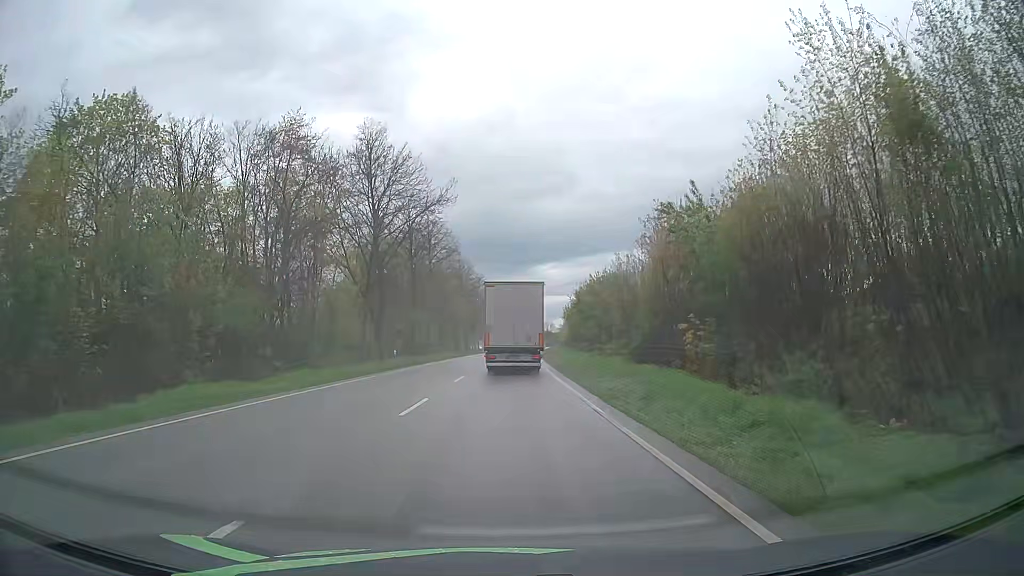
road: primary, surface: asphalt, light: Day
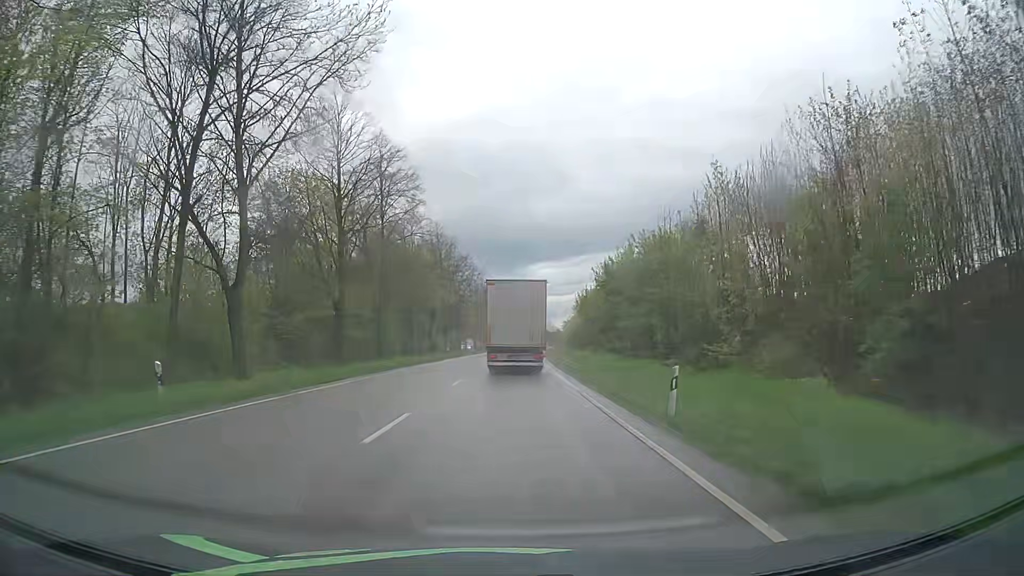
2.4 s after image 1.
(+0.1, +27.3) m; +1°
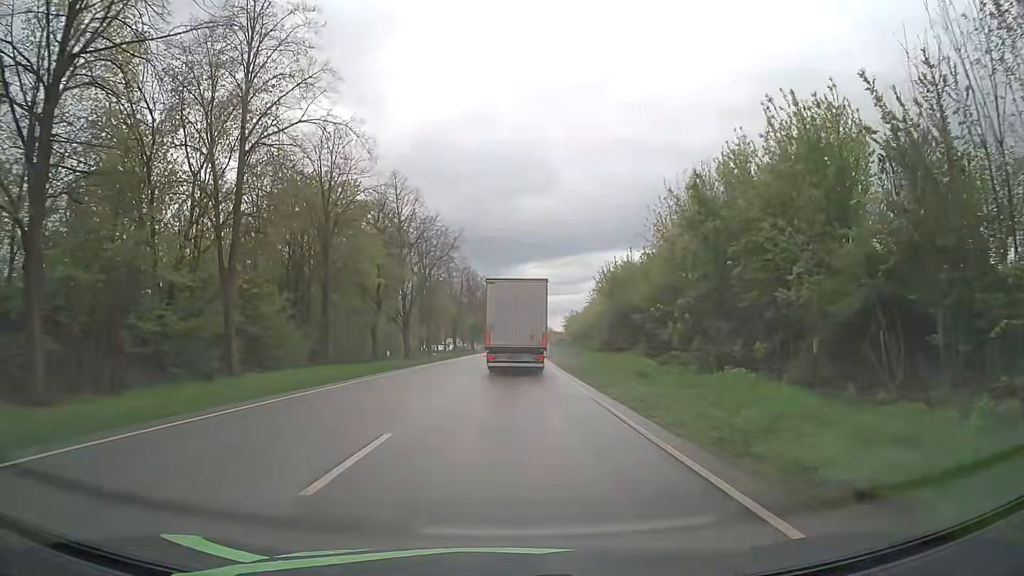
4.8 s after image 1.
(0.0, +26.9) m; +1°
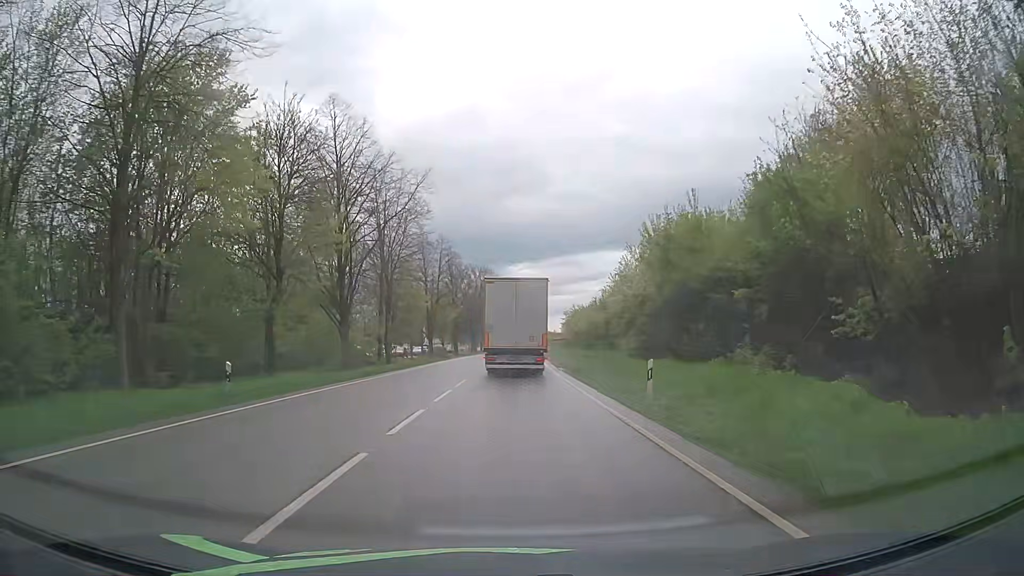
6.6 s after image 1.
(+0.1, +19.7) m; +1°
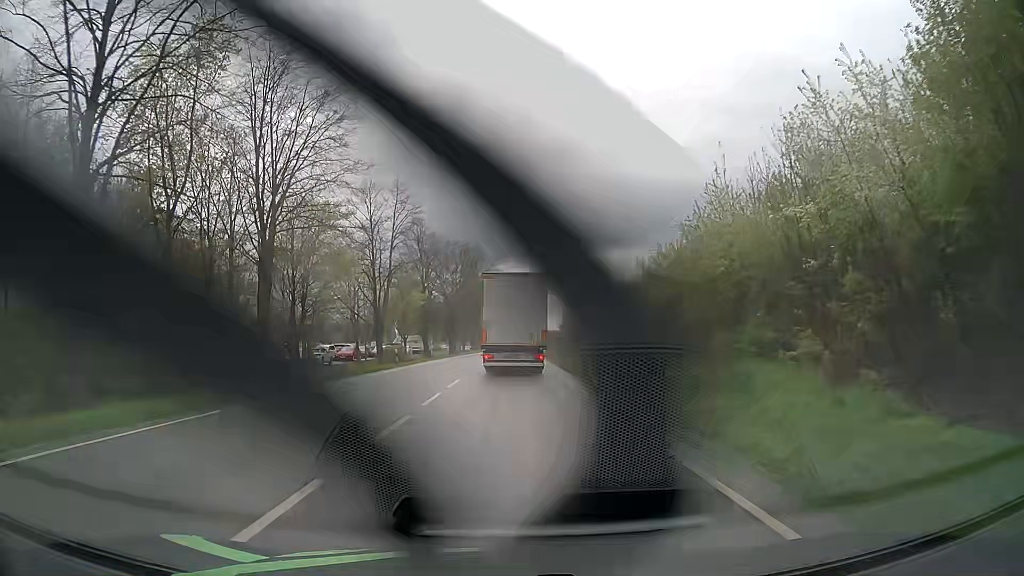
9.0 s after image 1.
(-0.1, +25.3) m; 0°
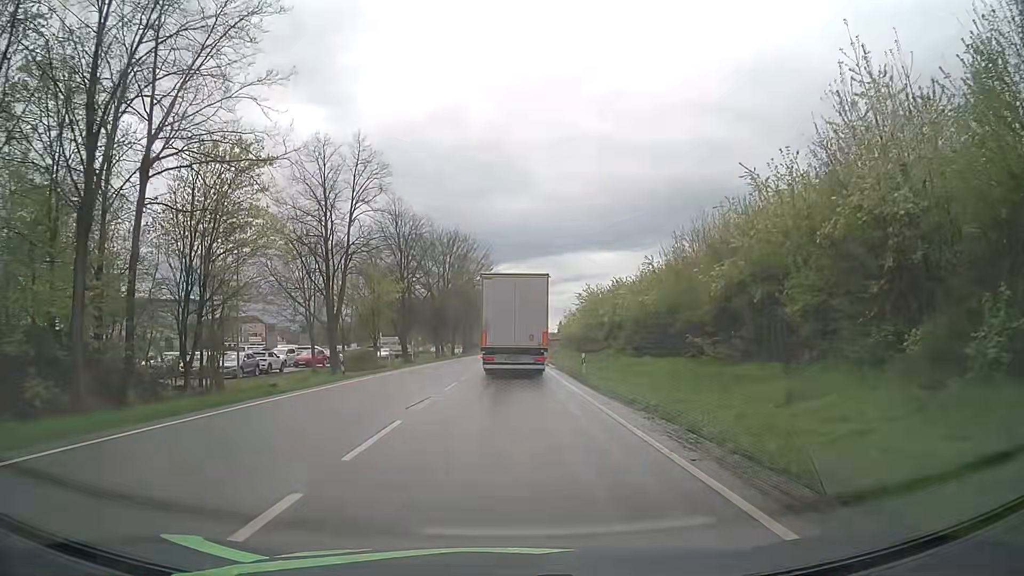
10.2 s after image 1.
(0.0, +12.3) m; 0°
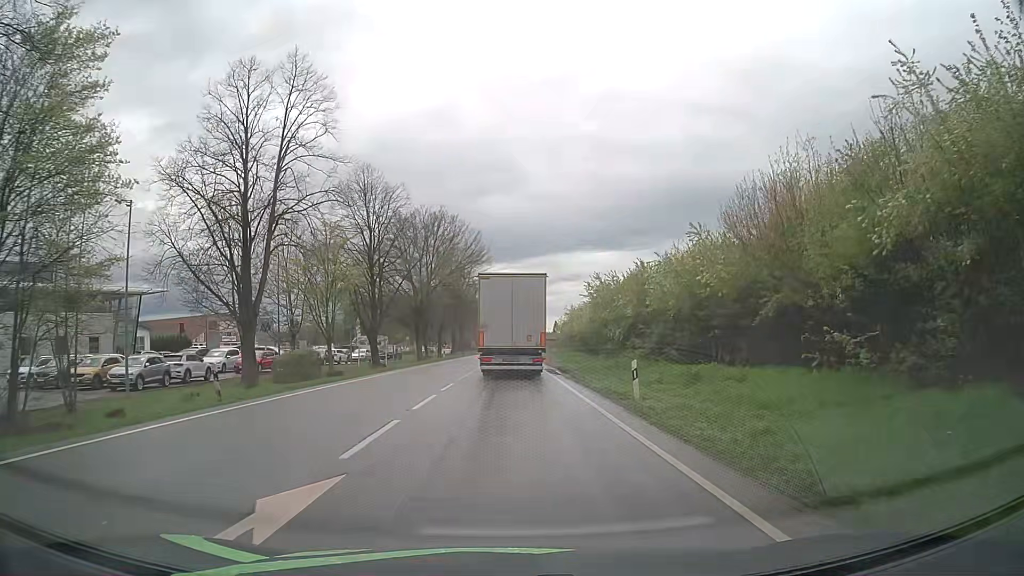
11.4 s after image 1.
(+0.2, +12.0) m; +1°
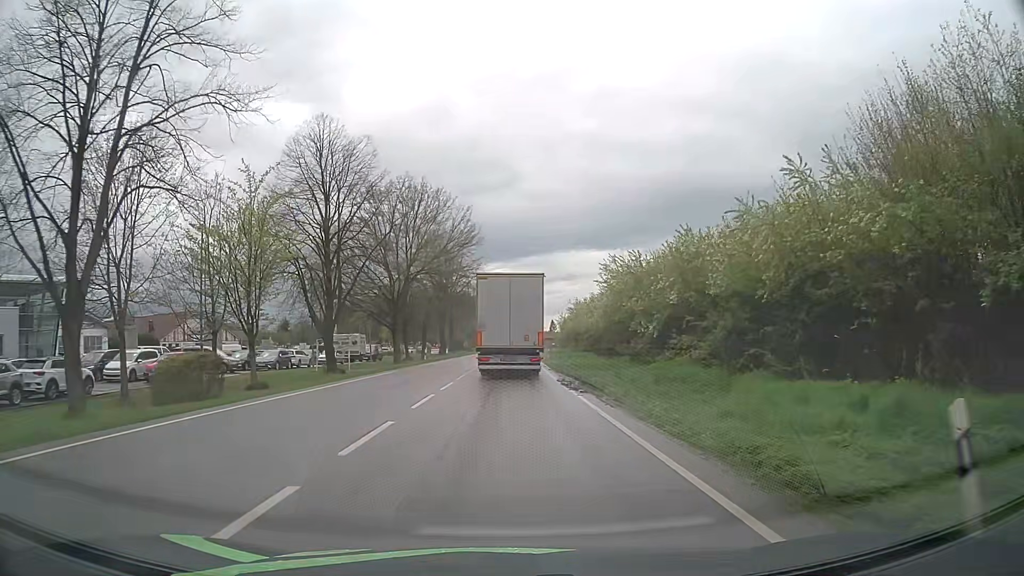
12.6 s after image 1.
(+0.1, +11.7) m; 0°
(0, +10) (0, +20) (0, +30) (0, +40) (0, +50) (0, +60) (+1, +70) (+1, +80) (+1, +90) (+2, +100) m
